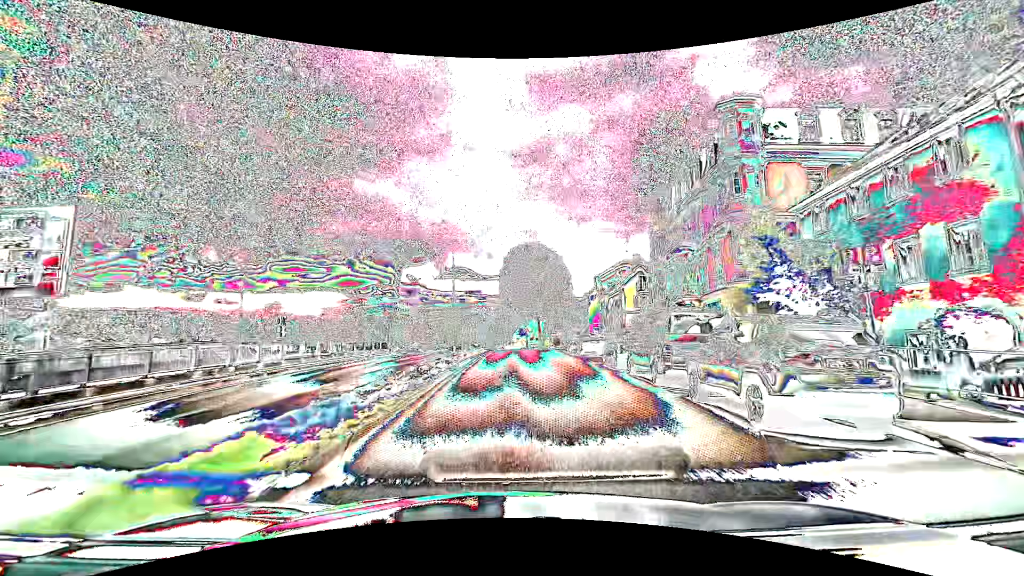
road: primary_link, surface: asphalt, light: Day
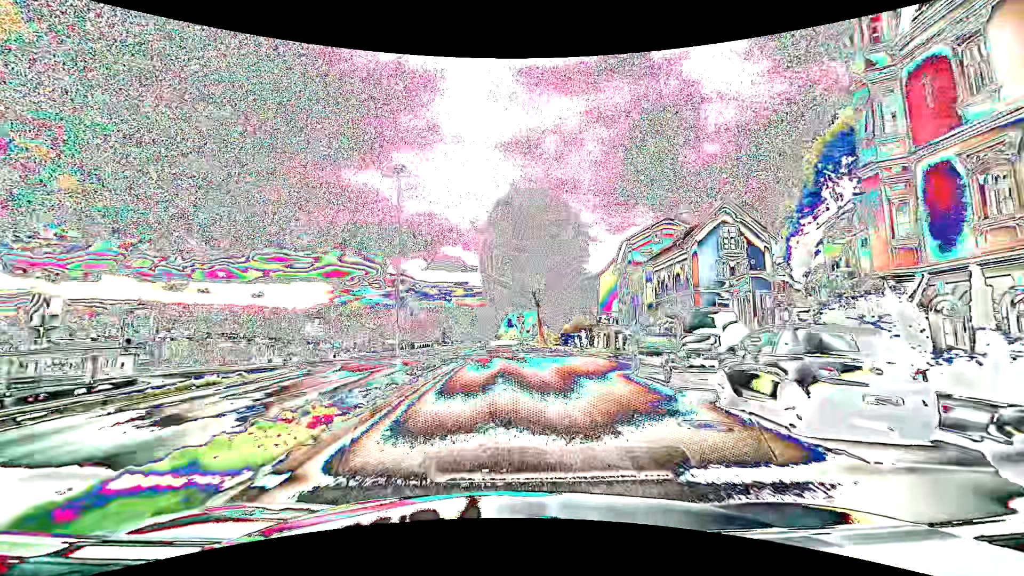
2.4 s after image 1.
(+0.4, +29.3) m; +2°
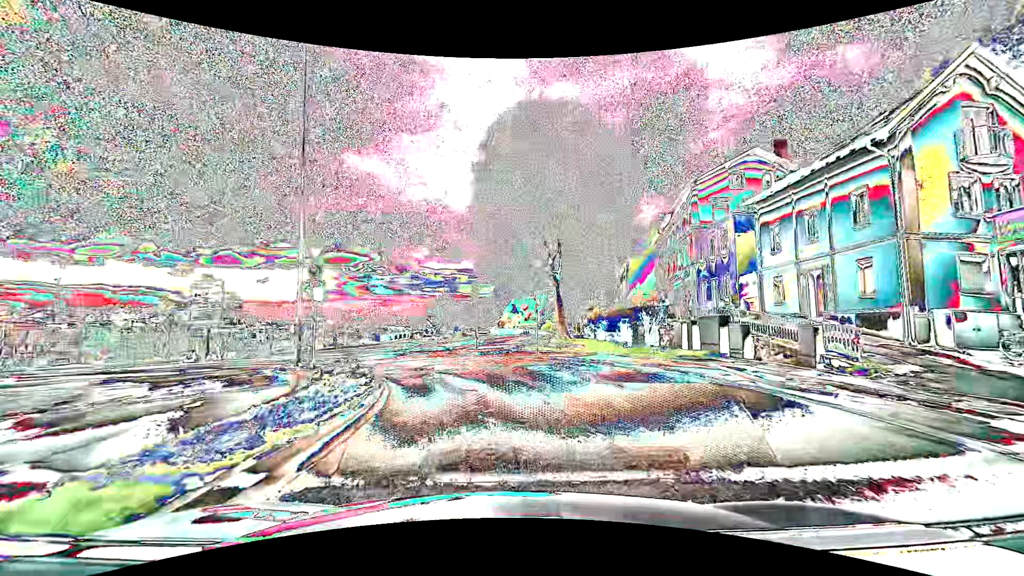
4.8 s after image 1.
(+0.1, +19.2) m; 0°
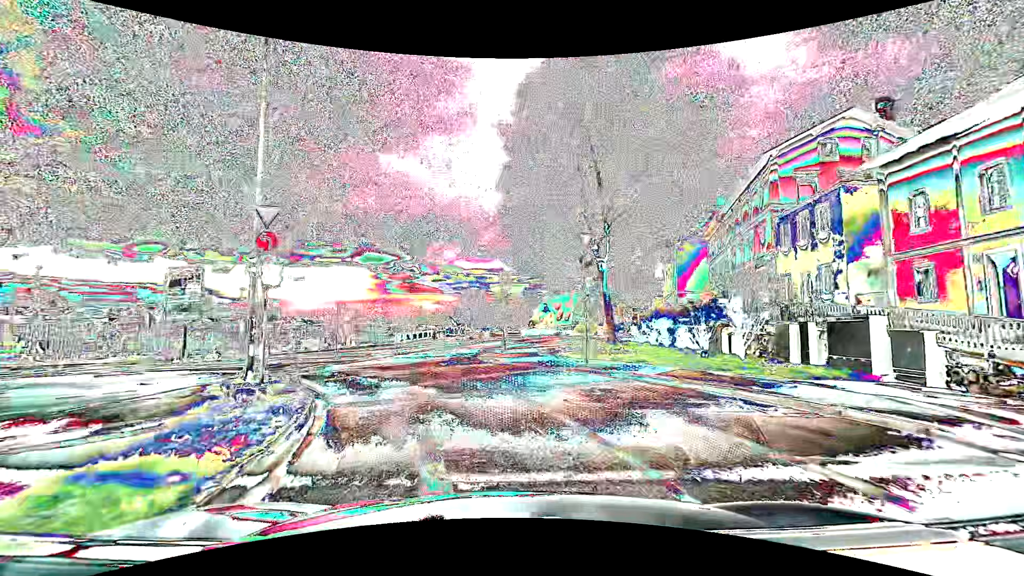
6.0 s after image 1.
(-0.2, +6.5) m; -3°
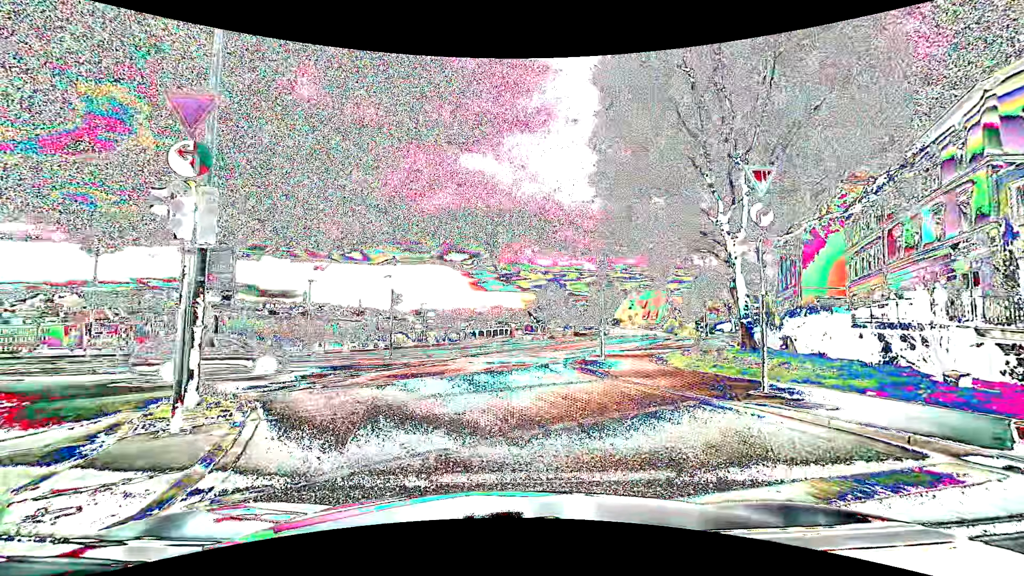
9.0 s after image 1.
(-0.6, +6.7) m; -9°
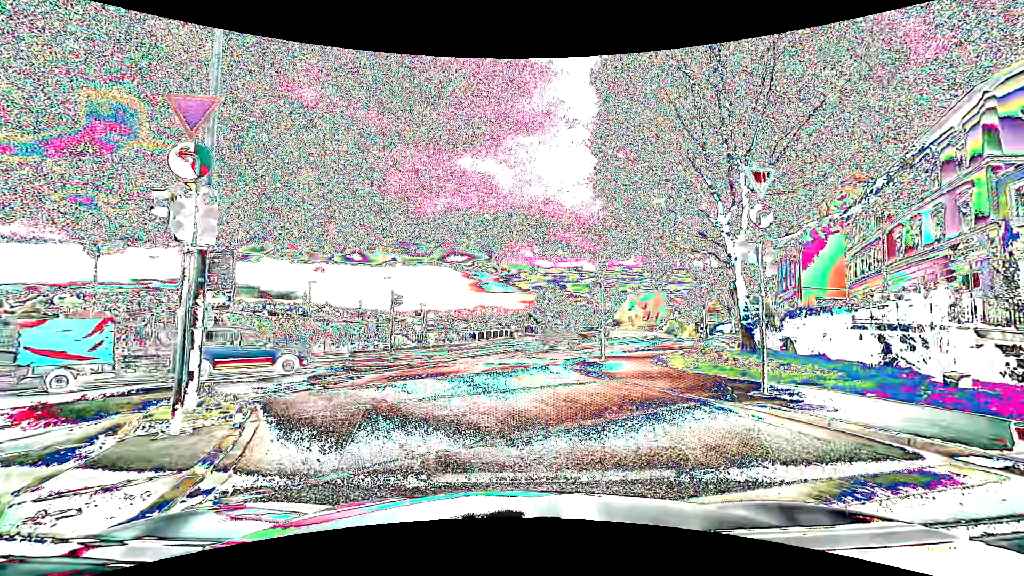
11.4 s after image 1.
(0.0, +0.1) m; 0°
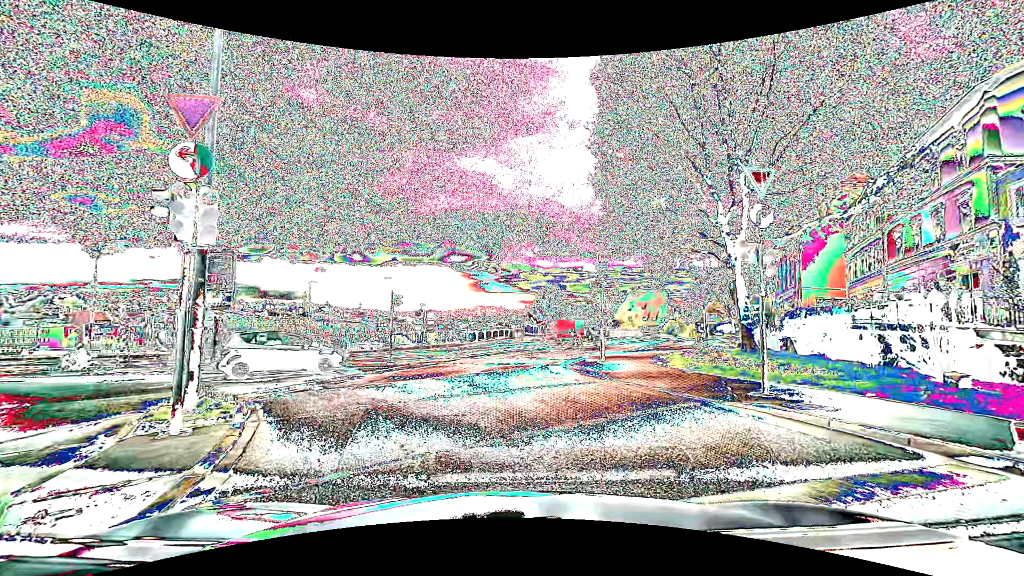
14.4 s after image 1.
(0.0, 0.0) m; 0°
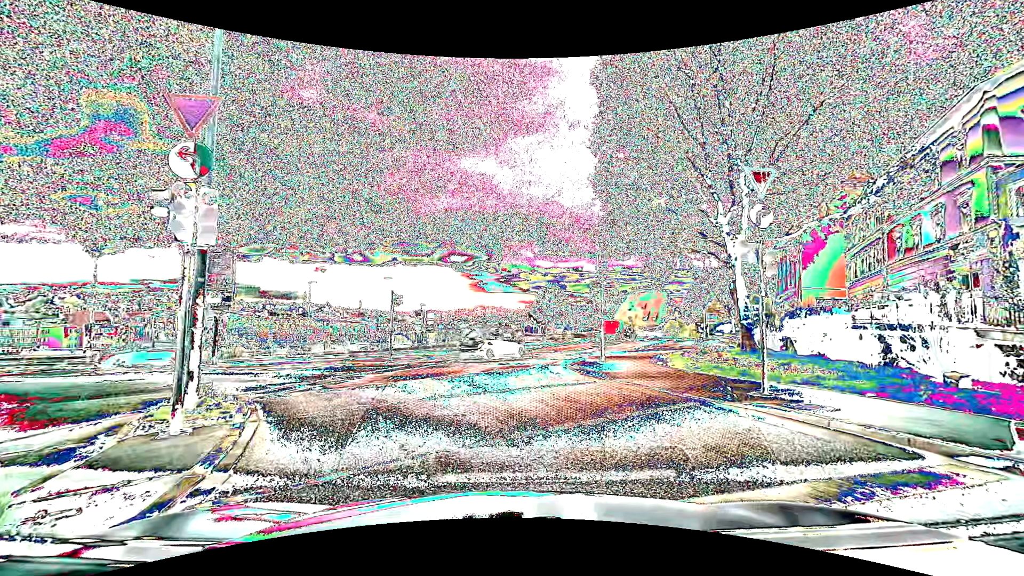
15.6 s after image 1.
(0.0, 0.0) m; 0°
